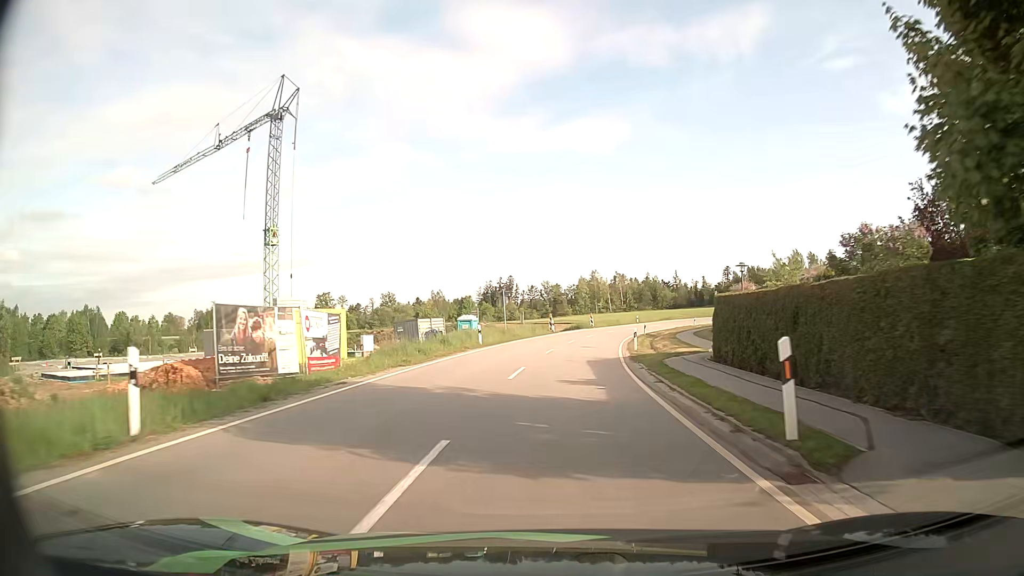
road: tertiary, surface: asphalt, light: Day
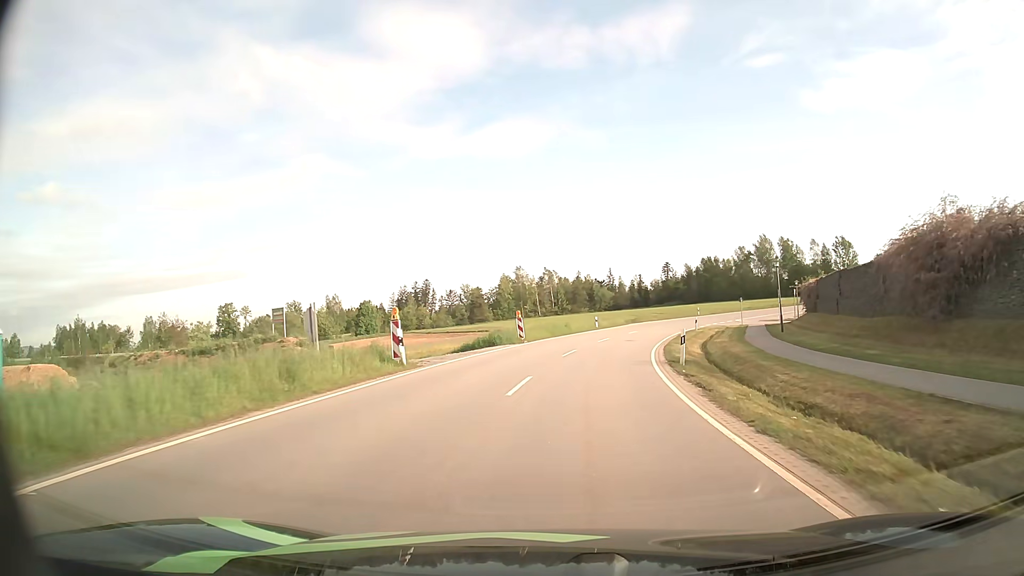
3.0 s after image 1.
(+2.1, +39.3) m; +6°
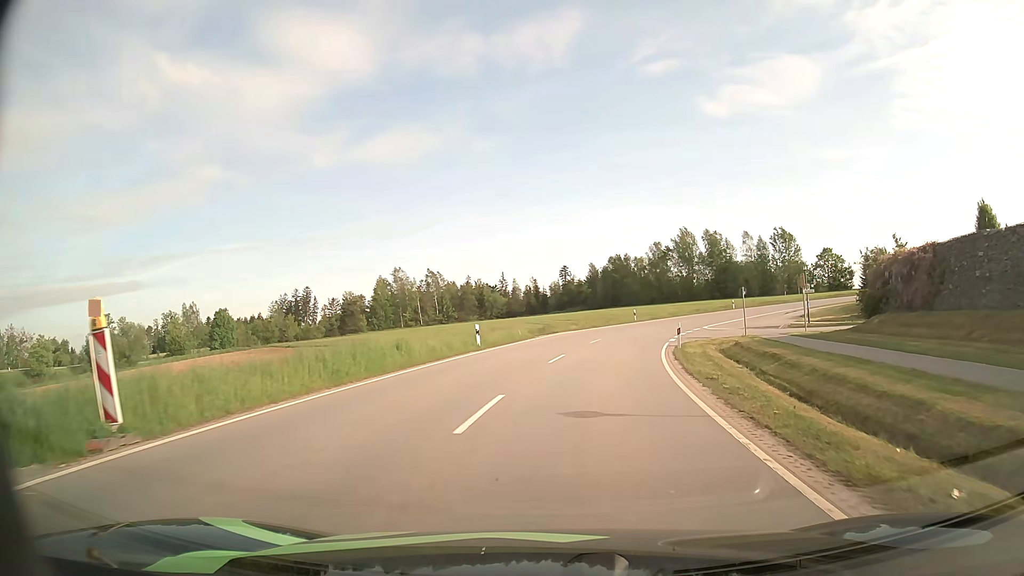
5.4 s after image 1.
(+2.1, +27.4) m; +9°
